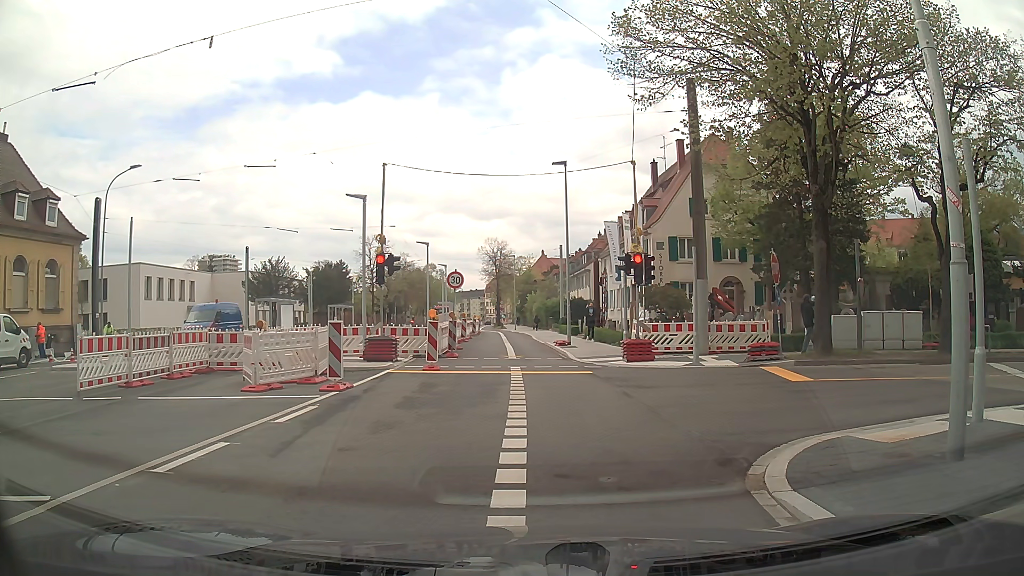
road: secondary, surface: asphalt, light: Day
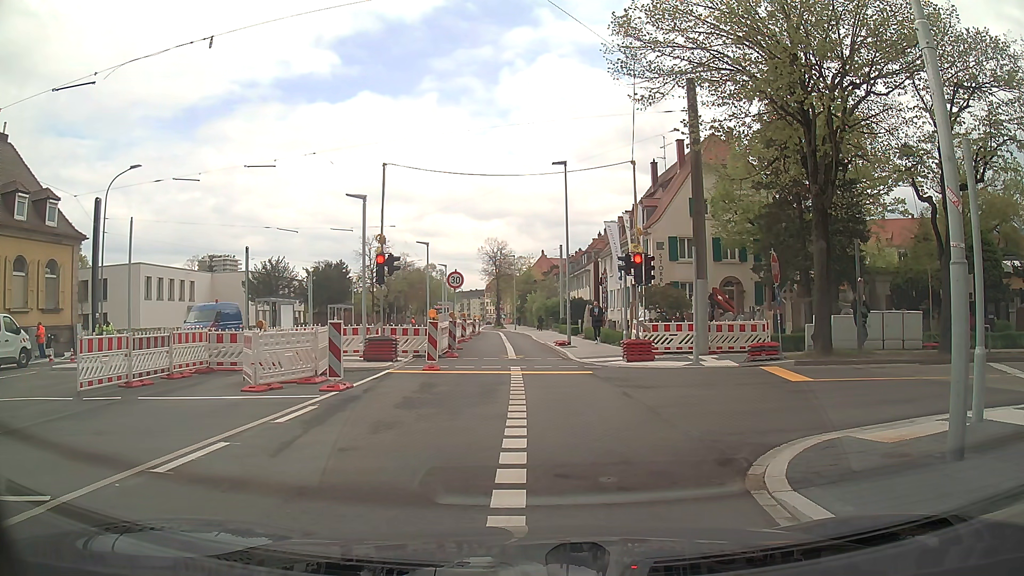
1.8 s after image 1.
(0.0, 0.0) m; 0°
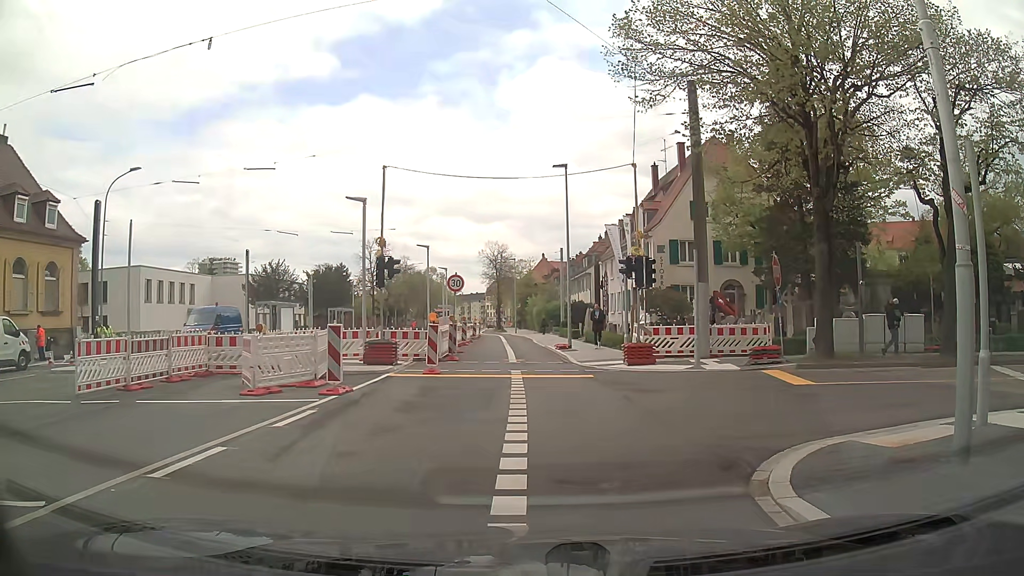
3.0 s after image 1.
(0.0, +0.1) m; 0°
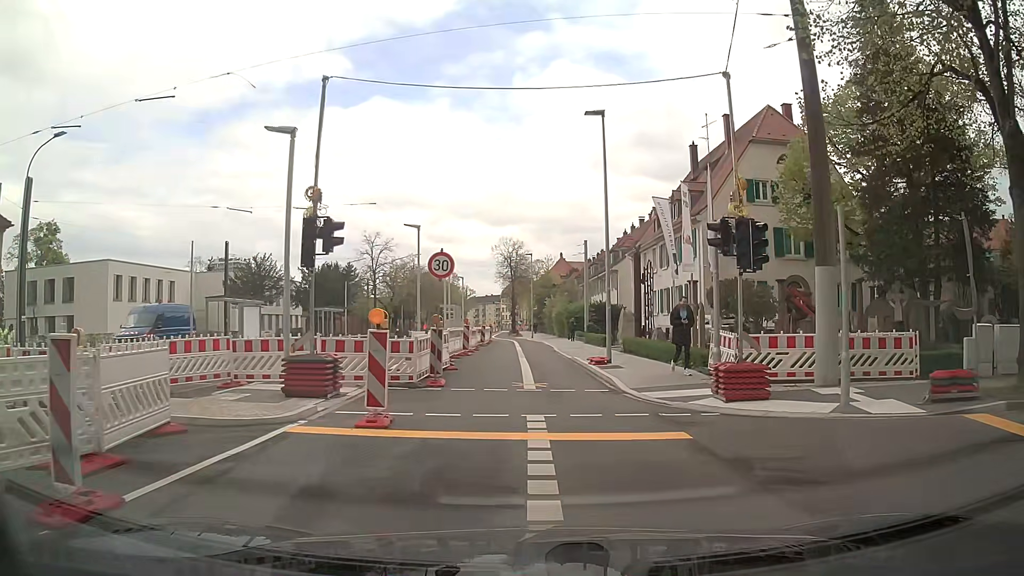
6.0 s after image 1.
(-0.1, +8.9) m; -1°
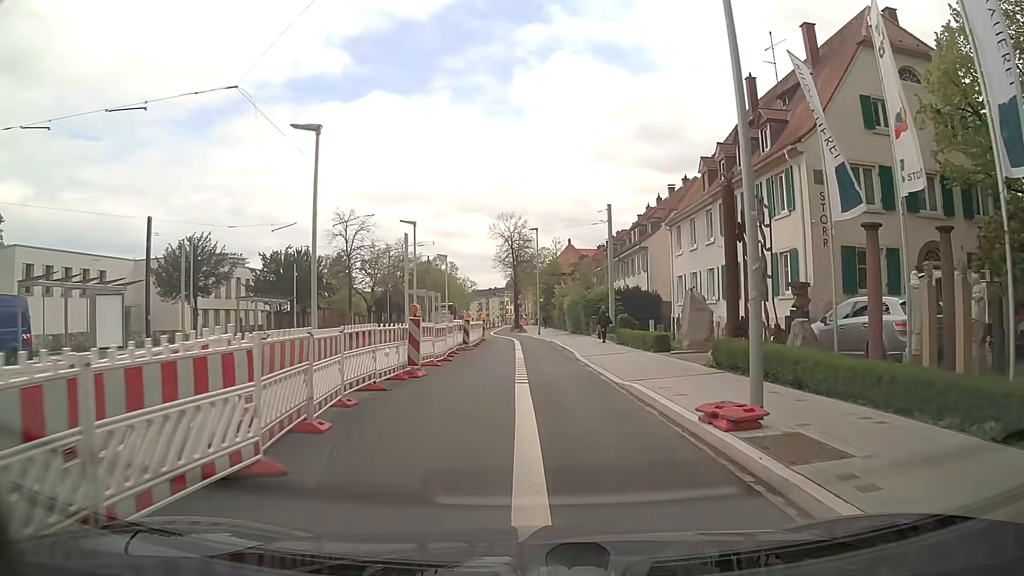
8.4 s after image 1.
(-0.1, +13.8) m; 0°
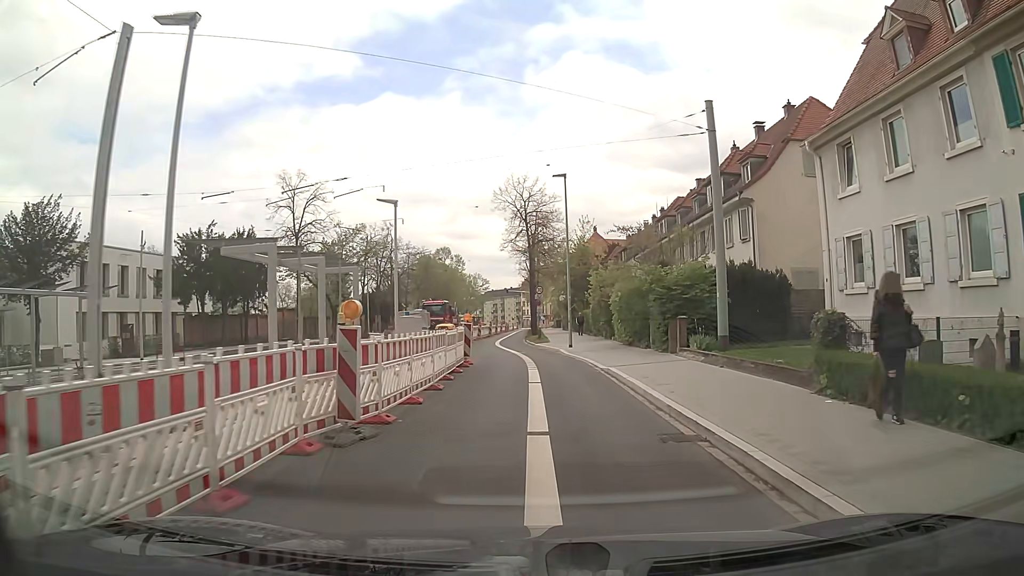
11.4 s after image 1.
(-0.4, +20.2) m; -2°
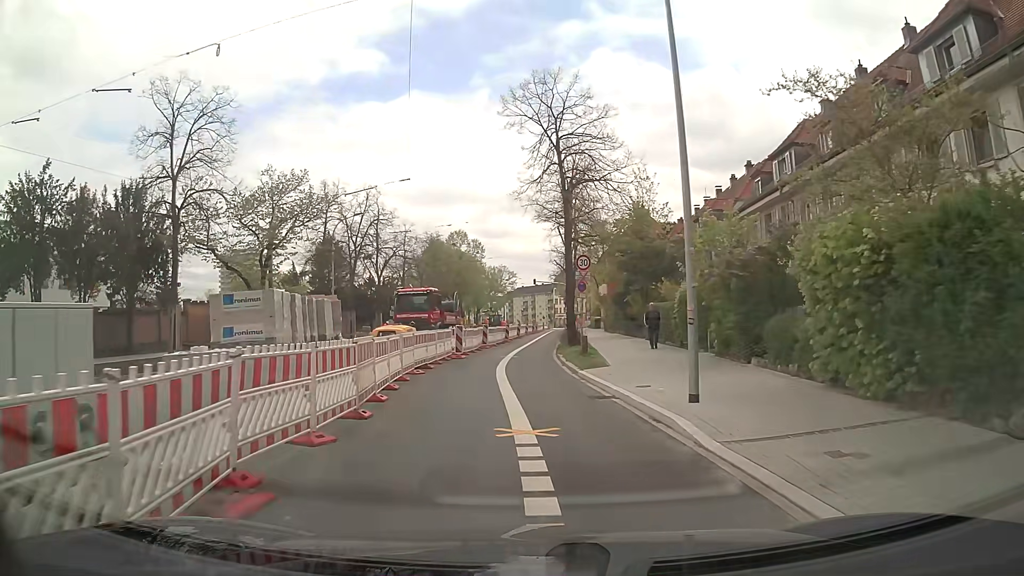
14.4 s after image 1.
(+0.1, +21.0) m; -2°
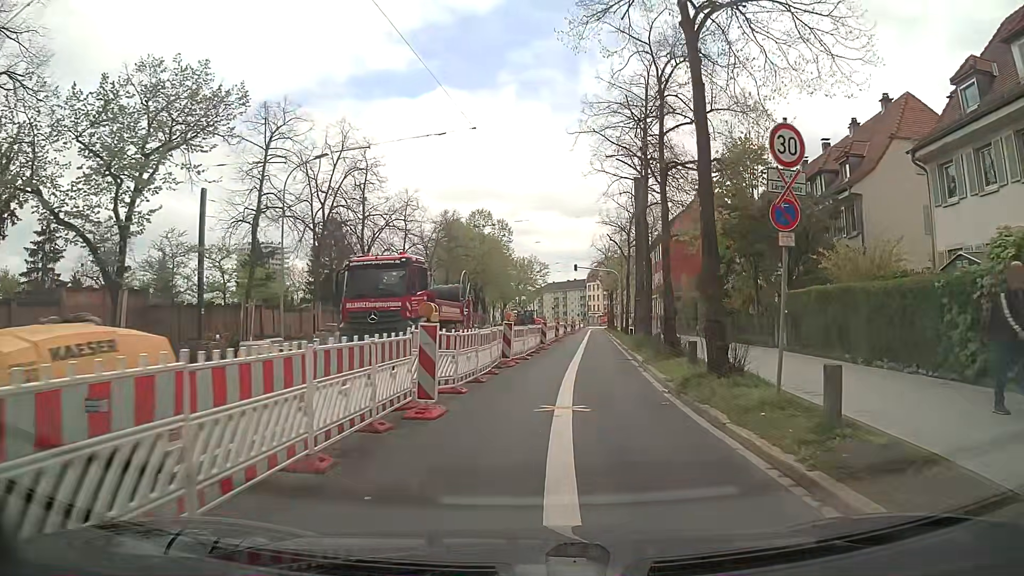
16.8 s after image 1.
(-0.9, +16.7) m; -3°
(0, +10) (+1, +20) (+2, +30) (+3, +40) (+4, +50) (+5, +60) (+6, +70) (+7, +80) (+8, +90) (+9, +100) m
